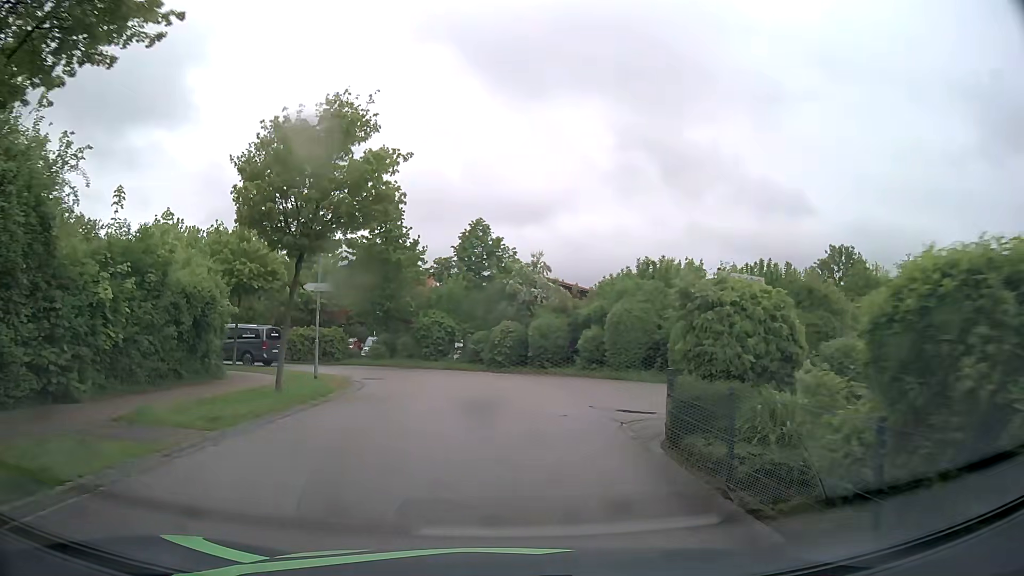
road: residential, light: Day
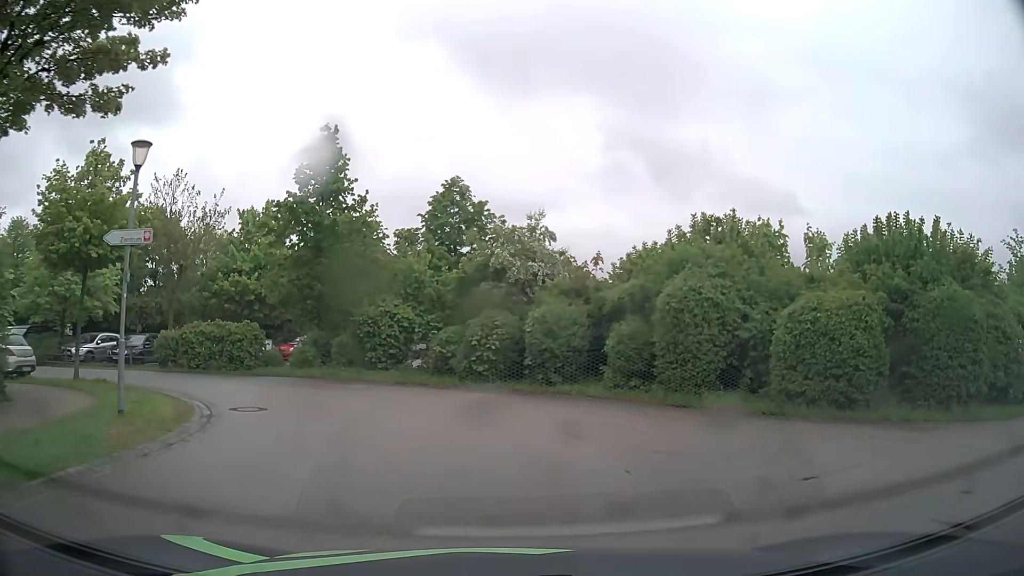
(+0.2, +10.5) m; +2°
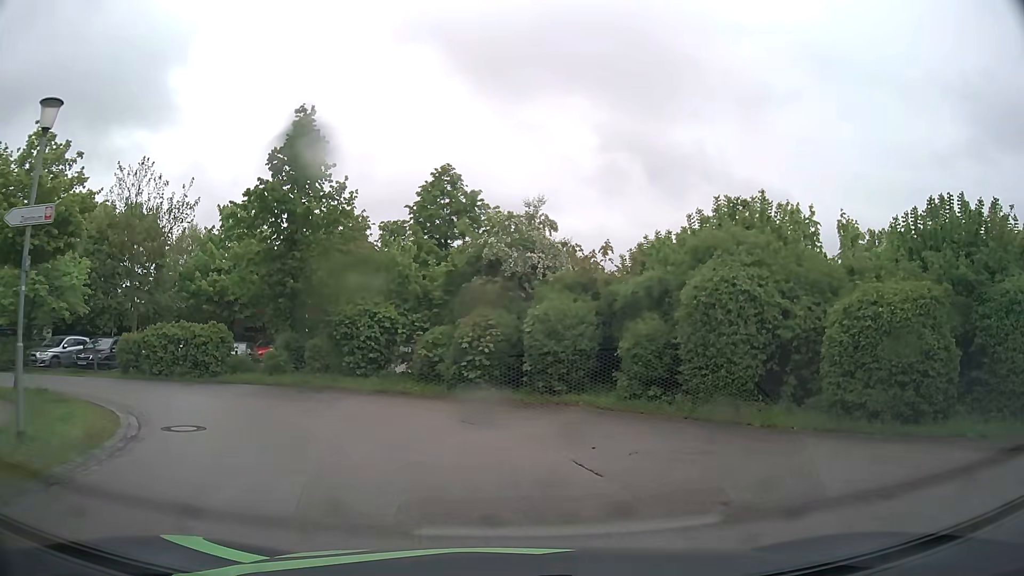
(0.0, +2.7) m; 0°
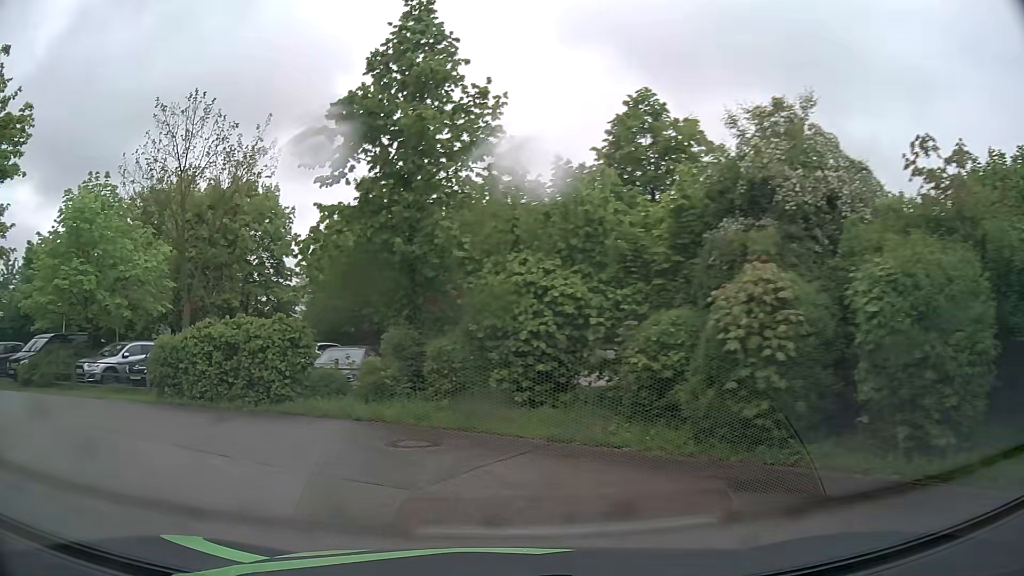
(-0.8, +9.3) m; -16°
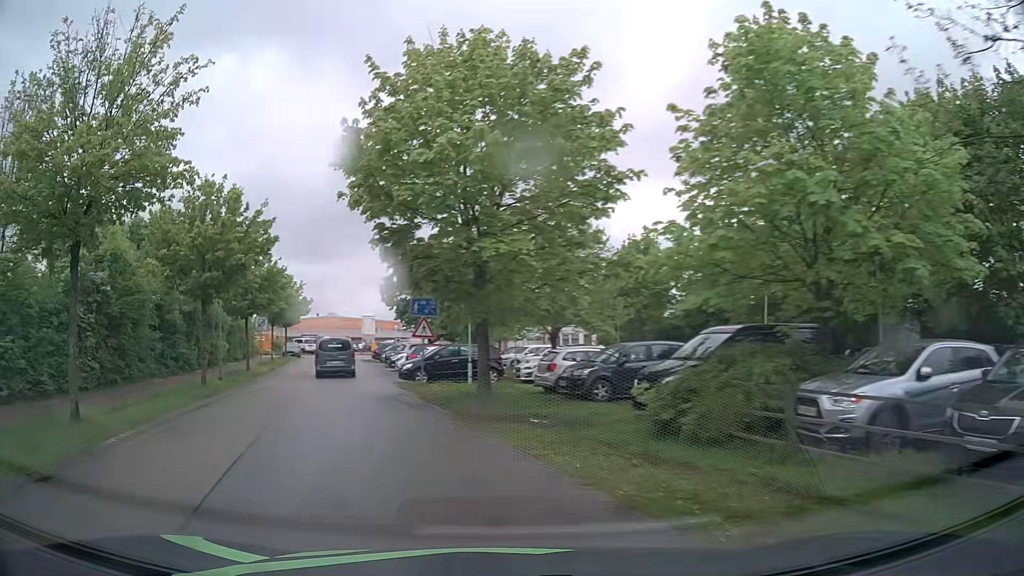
(-7.6, +12.4) m; -62°
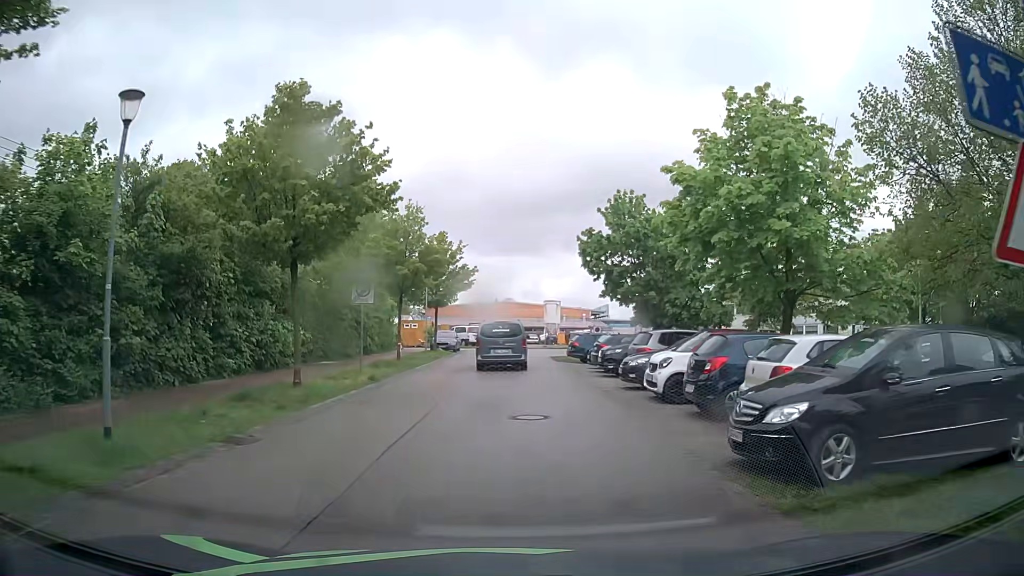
(-4.2, +19.7) m; -14°
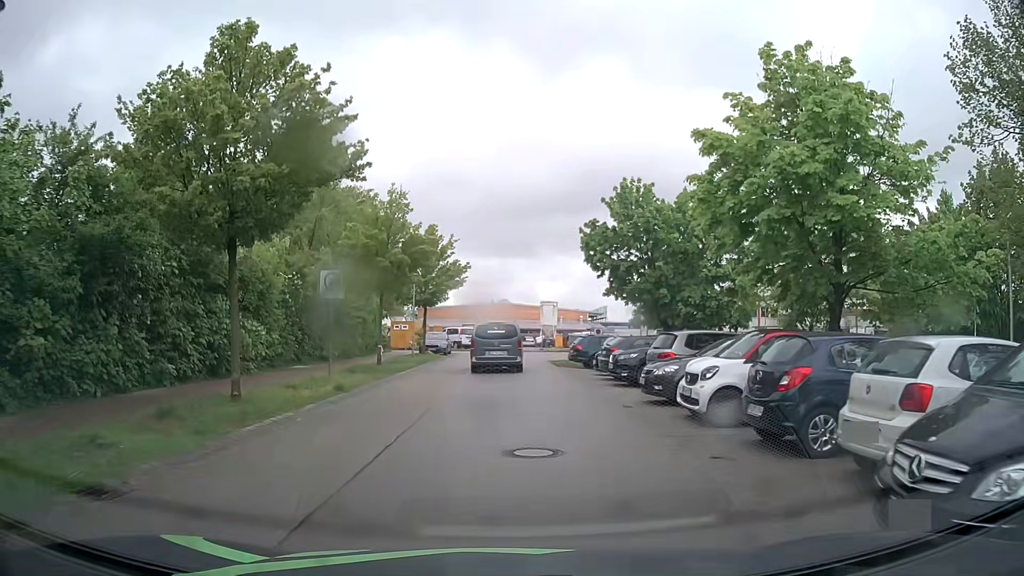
(0.0, +3.4) m; 0°
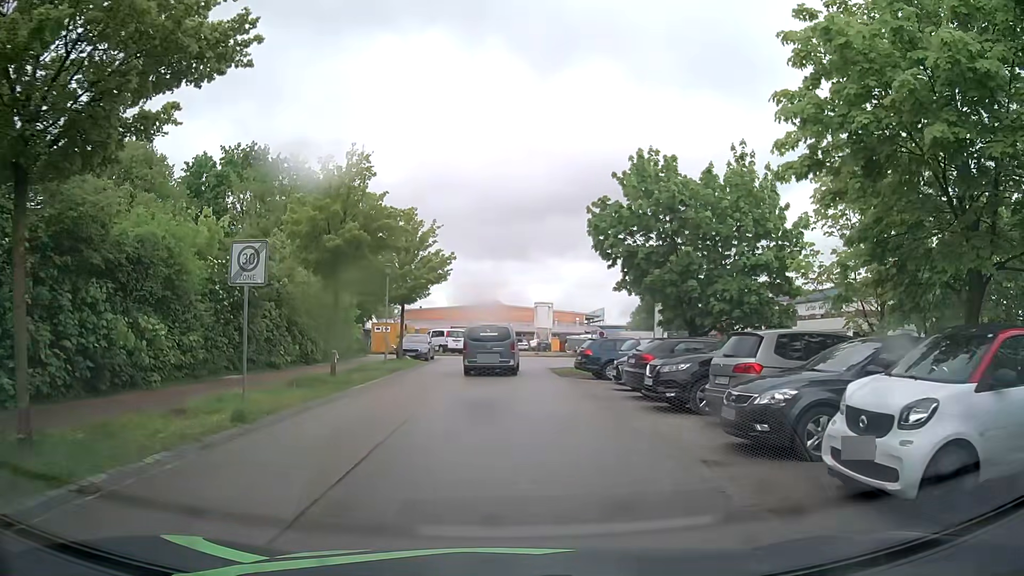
(0.0, +5.8) m; +1°
